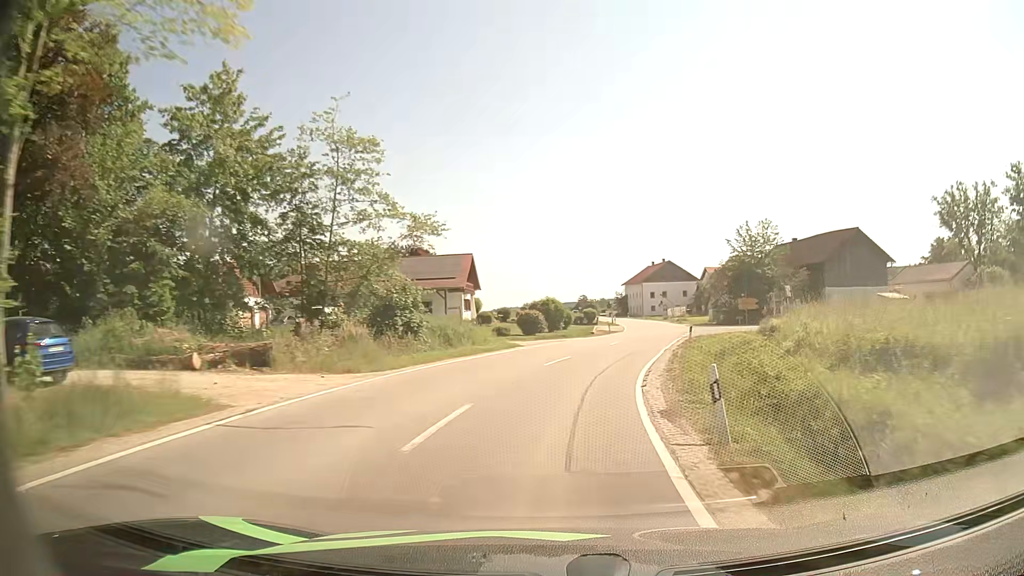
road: secondary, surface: asphalt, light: Day
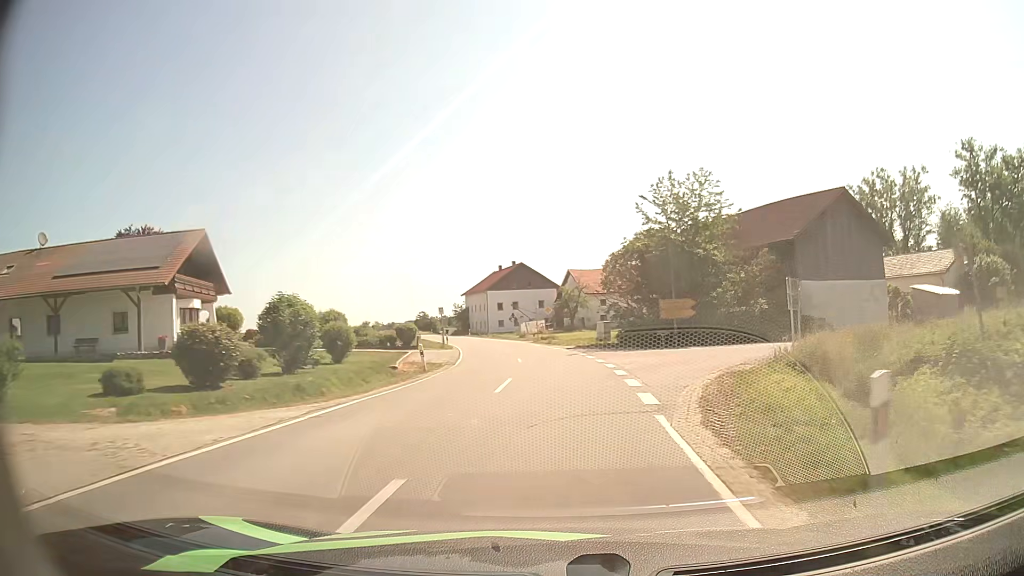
(+3.3, +28.1) m; +13°
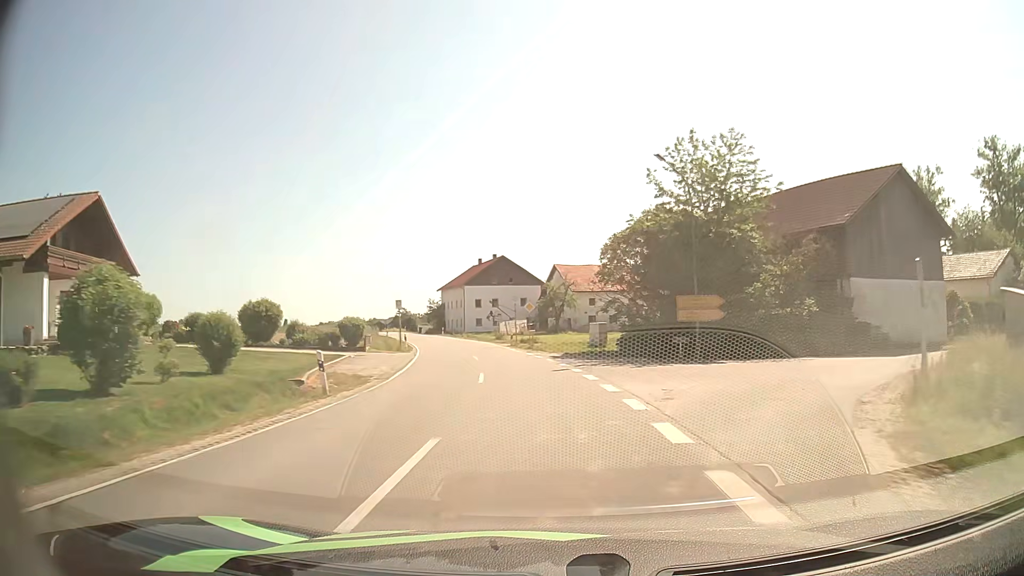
(+0.2, +9.5) m; +1°
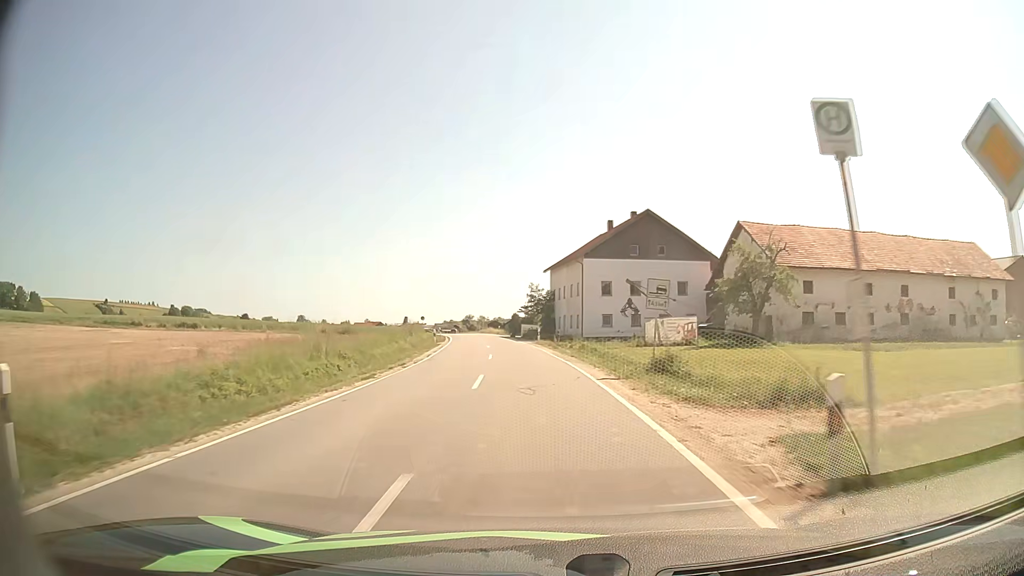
(-3.0, +38.7) m; -11°
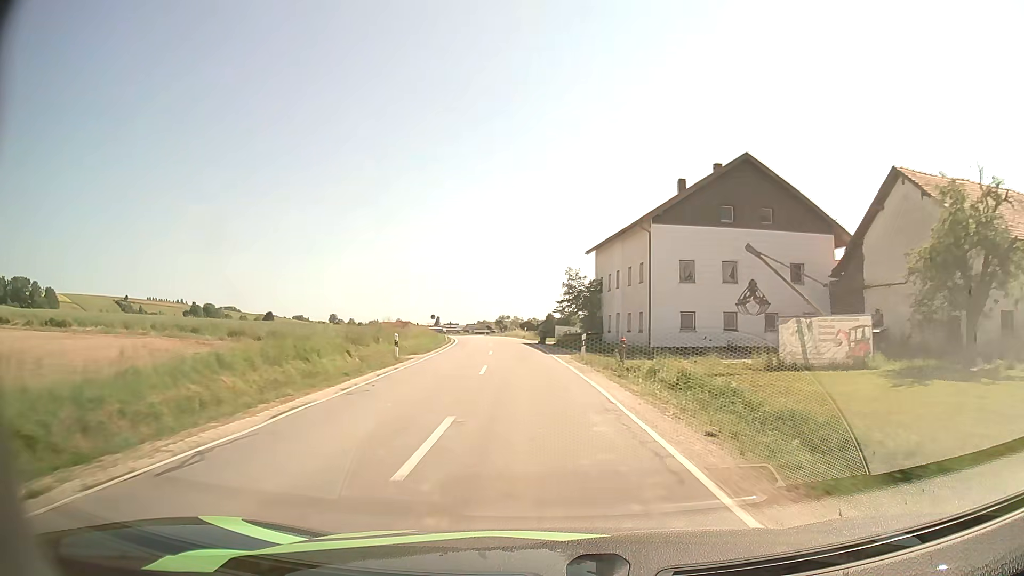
(-0.6, +20.0) m; -3°
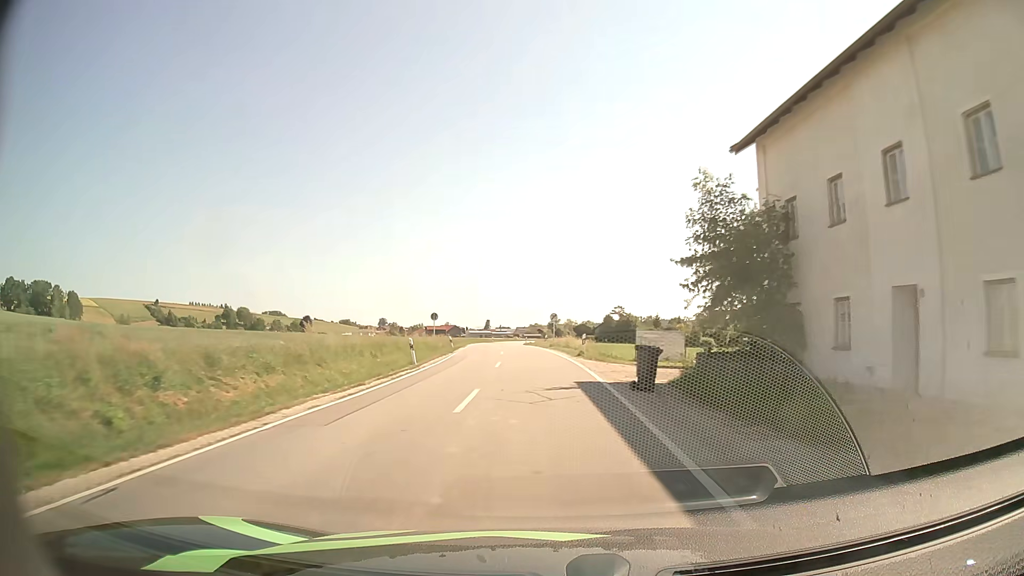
(-1.1, +31.0) m; -5°
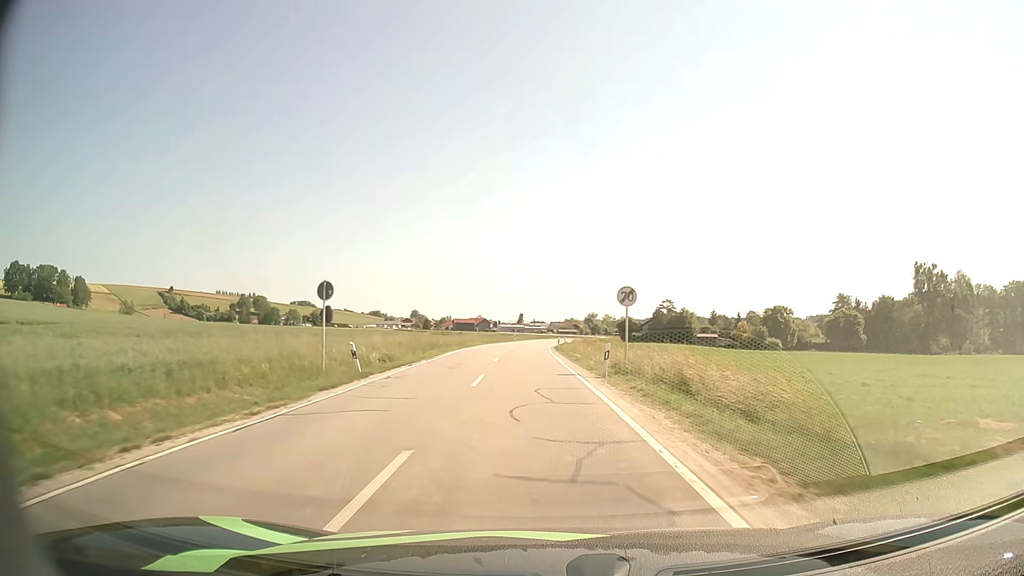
(-0.7, +31.9) m; -3°
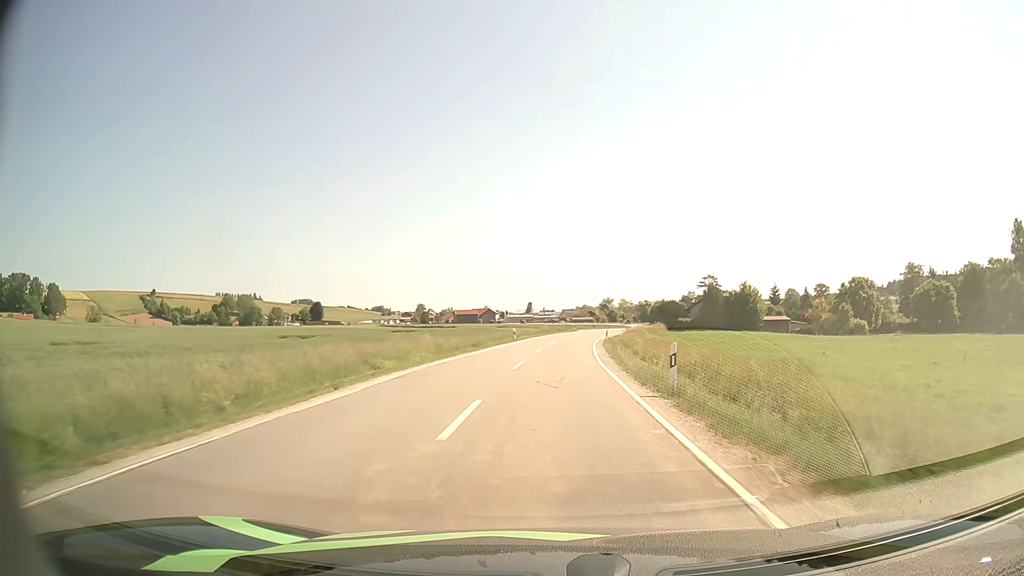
(-1.4, +43.3) m; -1°
(0, +10) (0, +20) (+1, +30) (+1, +40) (+2, +50) (+3, +60) (+5, +70) (+6, +80) (+8, +89) (+10, +99) m
